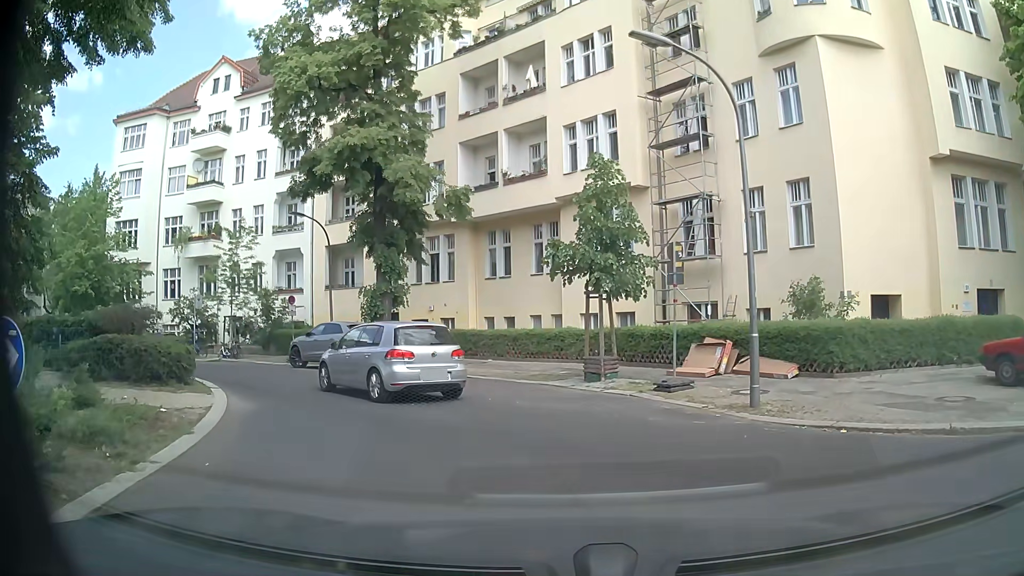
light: Day
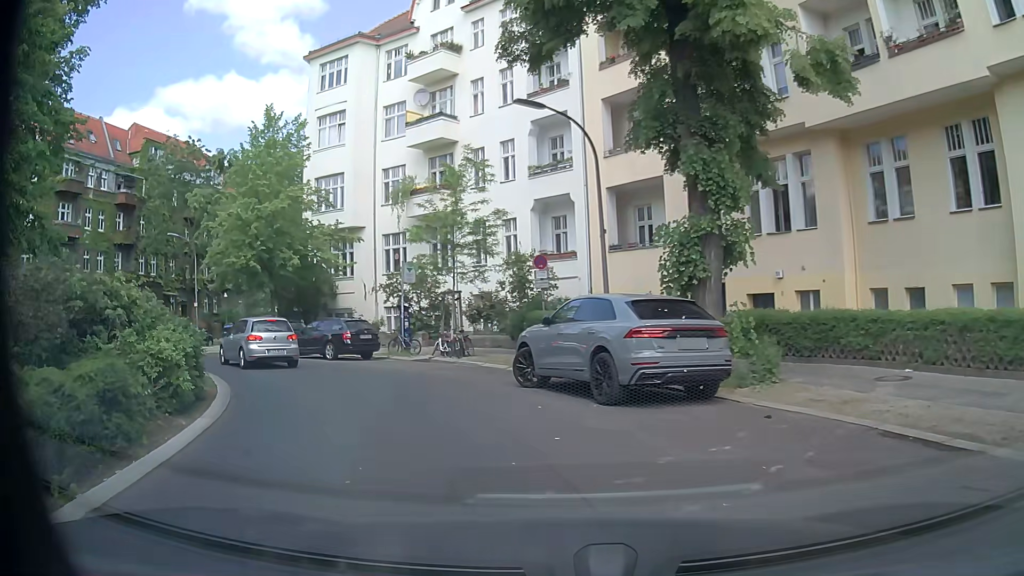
(-2.5, +13.0) m; -24°
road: residential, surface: asphalt
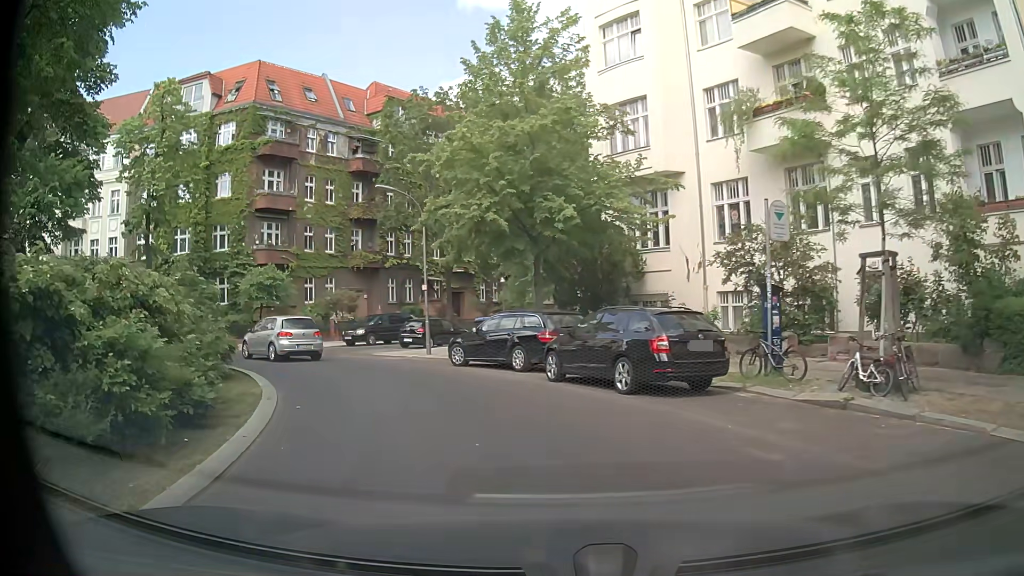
(-3.2, +11.9) m; -28°
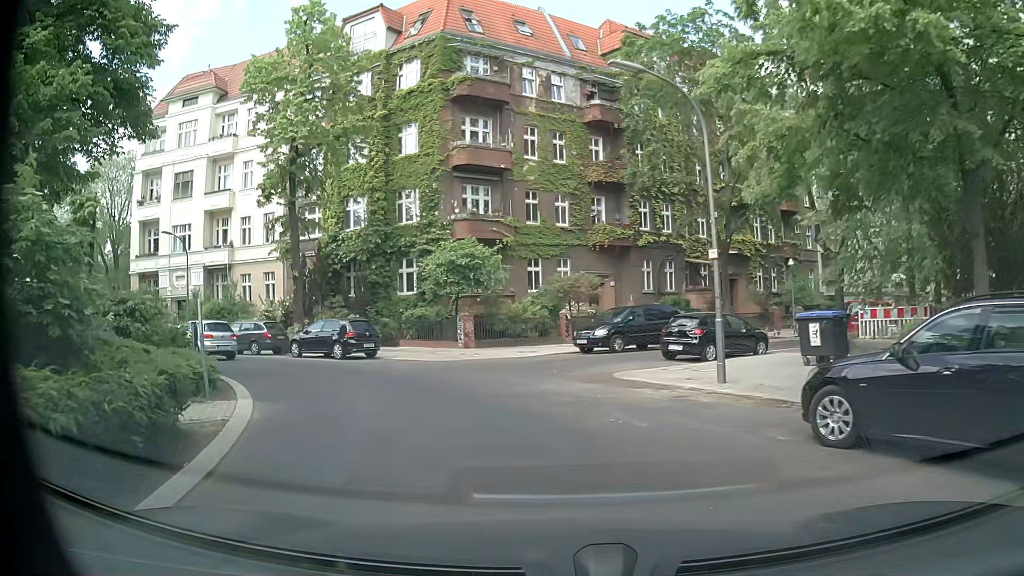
(-2.2, +11.9) m; -21°
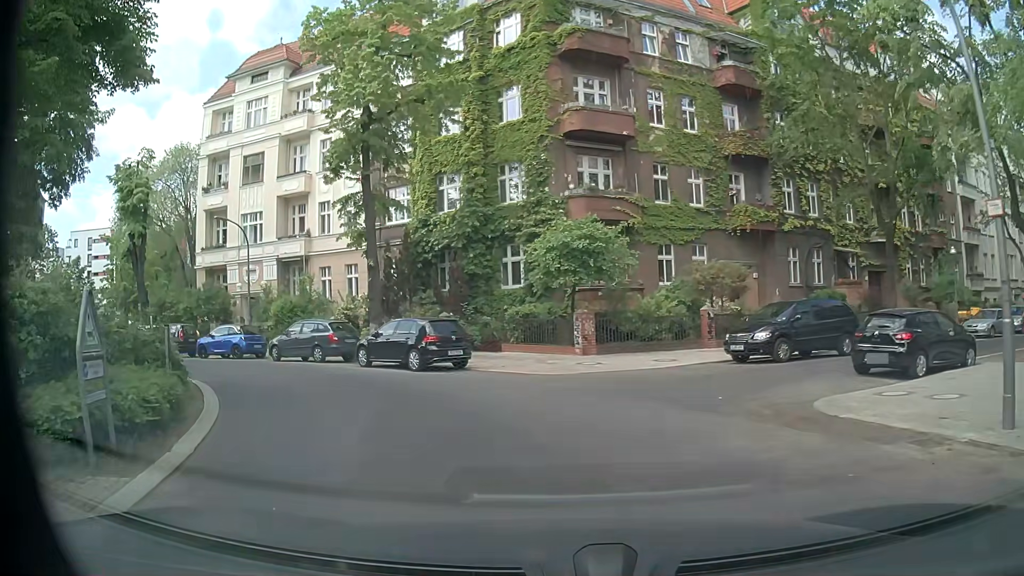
(-0.4, +5.8) m; -11°
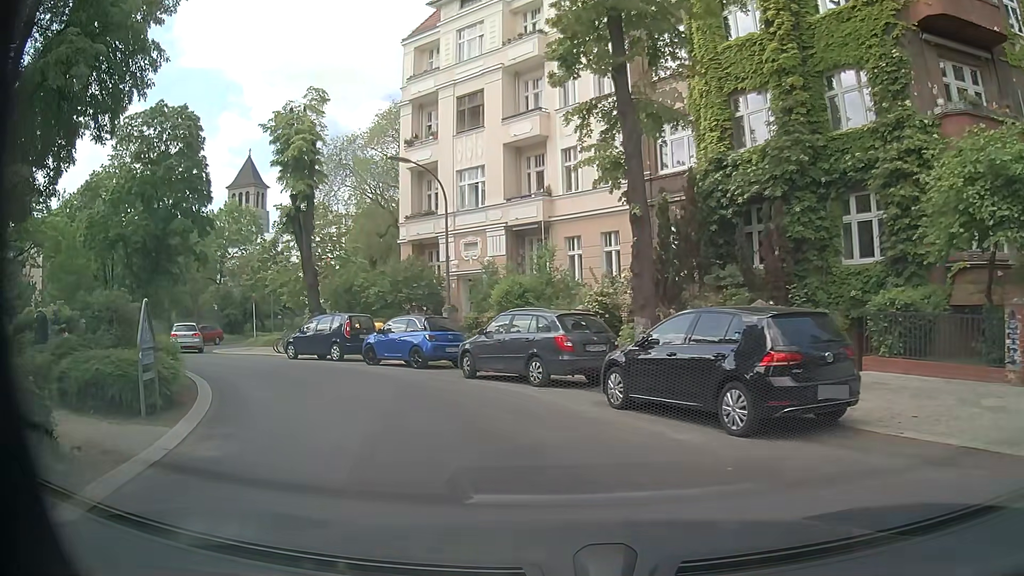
(-1.9, +10.6) m; -22°
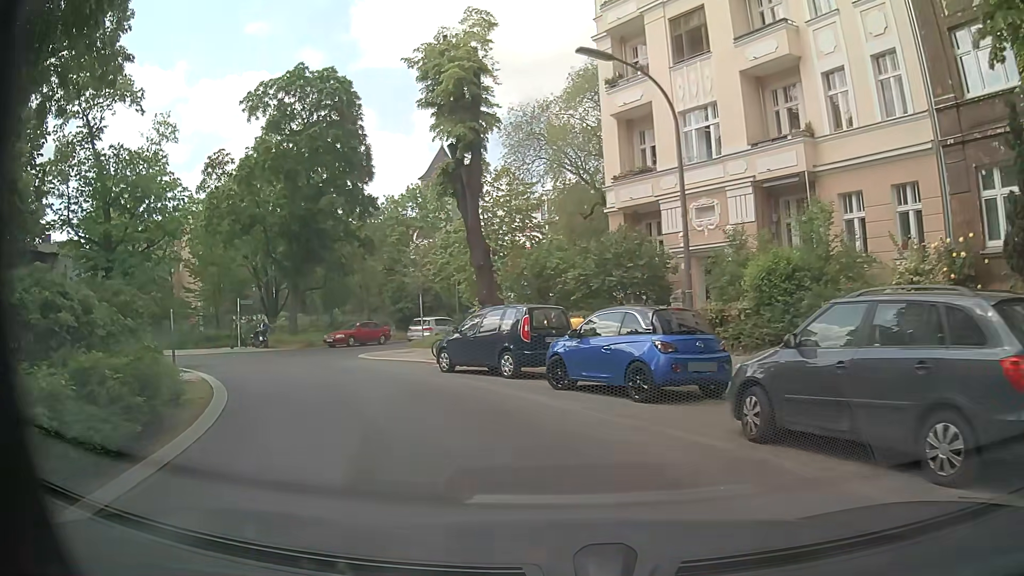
(-1.2, +8.1) m; -19°
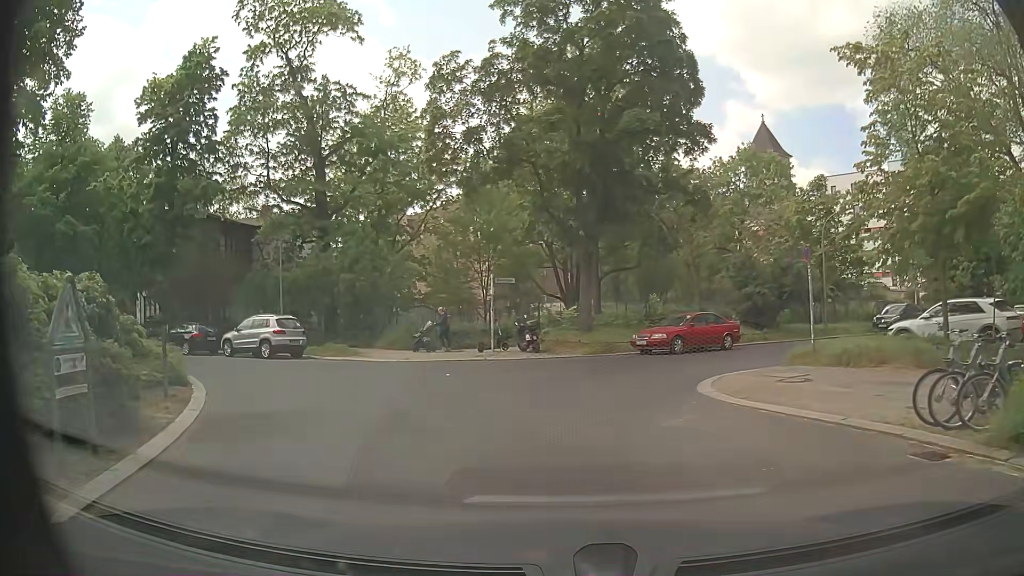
(-3.4, +14.1) m; -26°
(0, +10) (+4, +19) (+12, +25) (+20, +30) (+29, +36) (+37, +42) (+45, +47) (+53, +53) (+61, +59) (+70, +65) m
